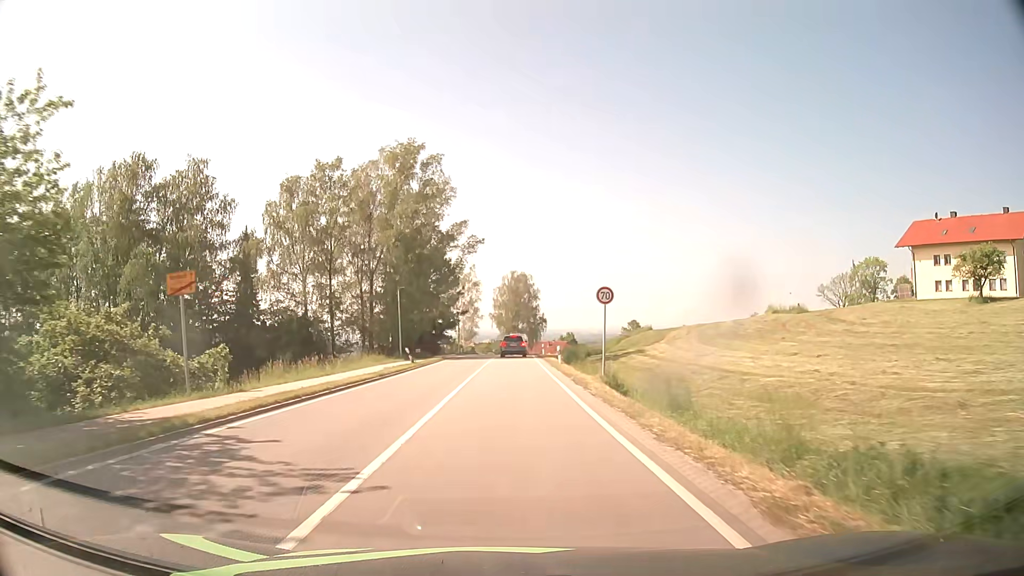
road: secondary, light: Day
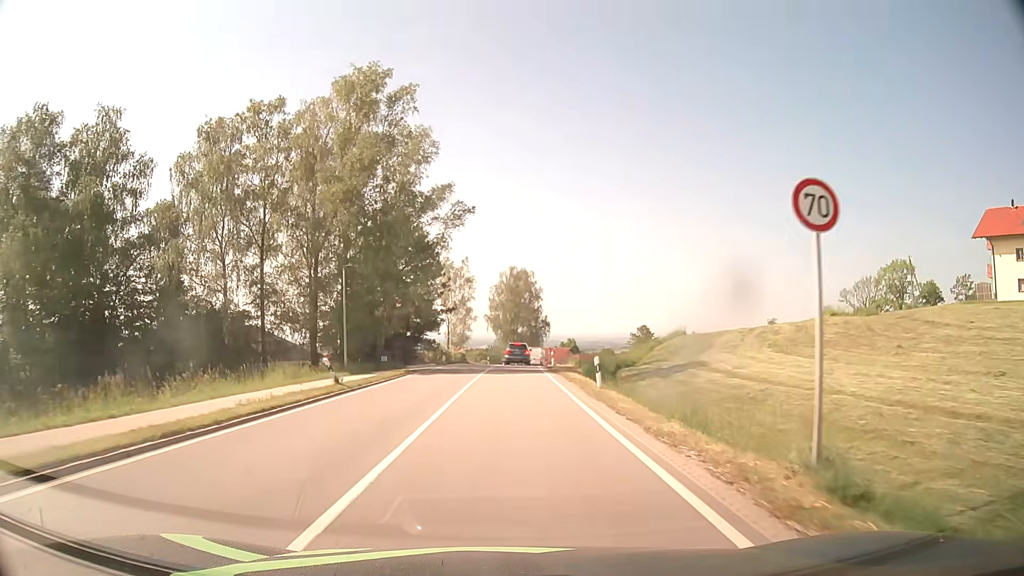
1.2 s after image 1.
(0.0, +16.0) m; 0°
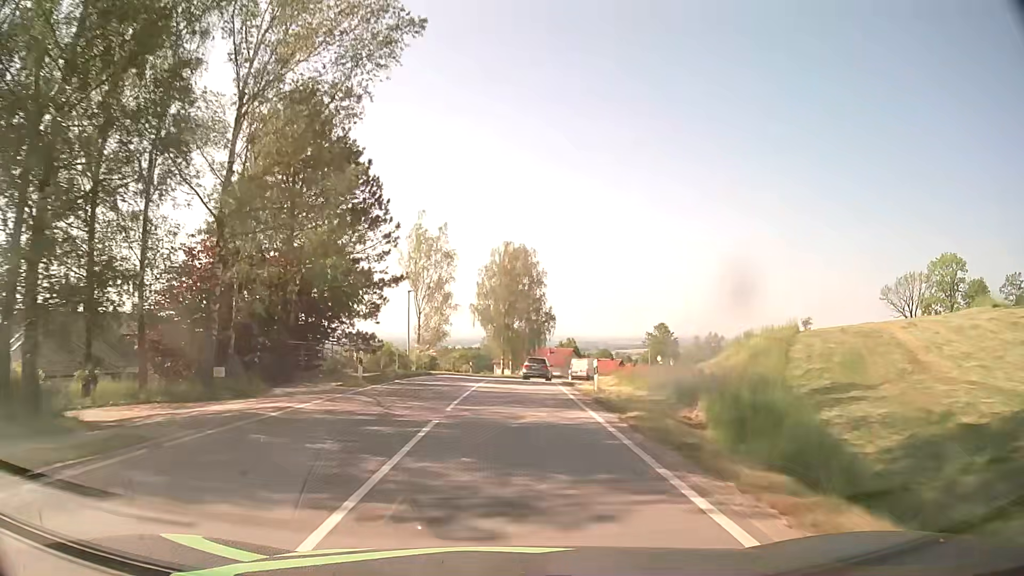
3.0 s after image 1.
(+0.1, +26.1) m; +1°
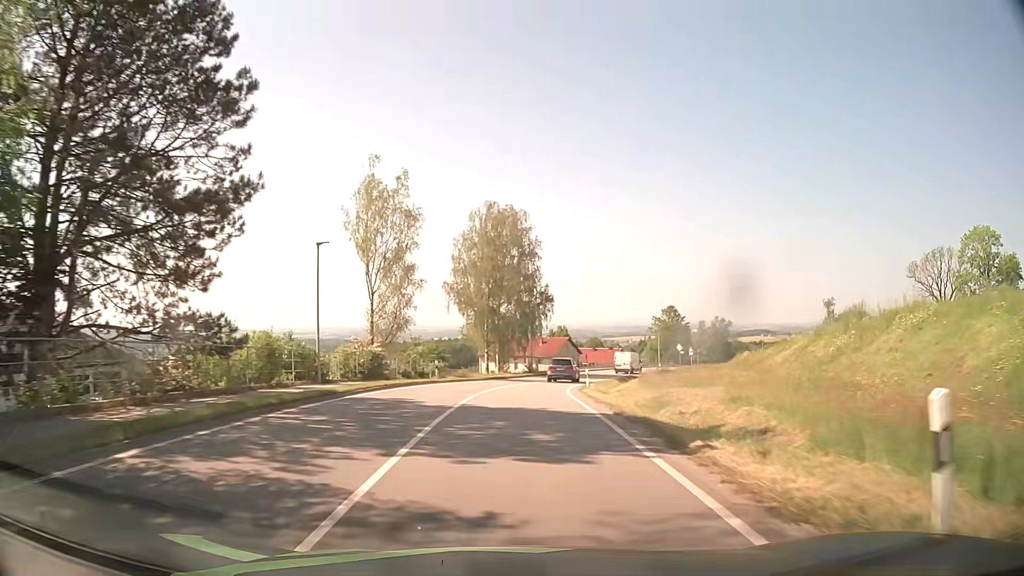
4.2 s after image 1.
(+0.2, +18.5) m; +1°
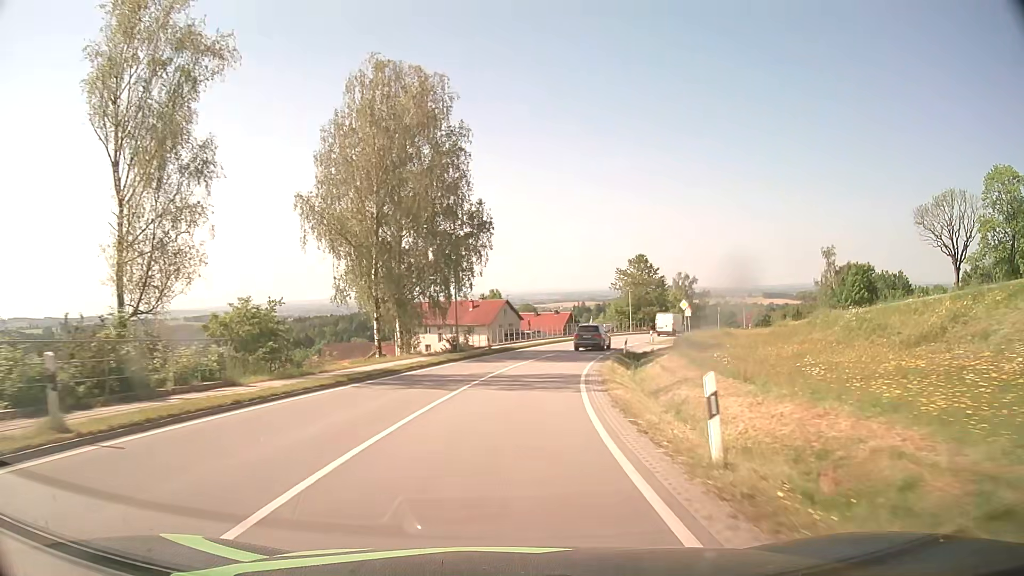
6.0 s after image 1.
(+1.1, +28.5) m; +5°
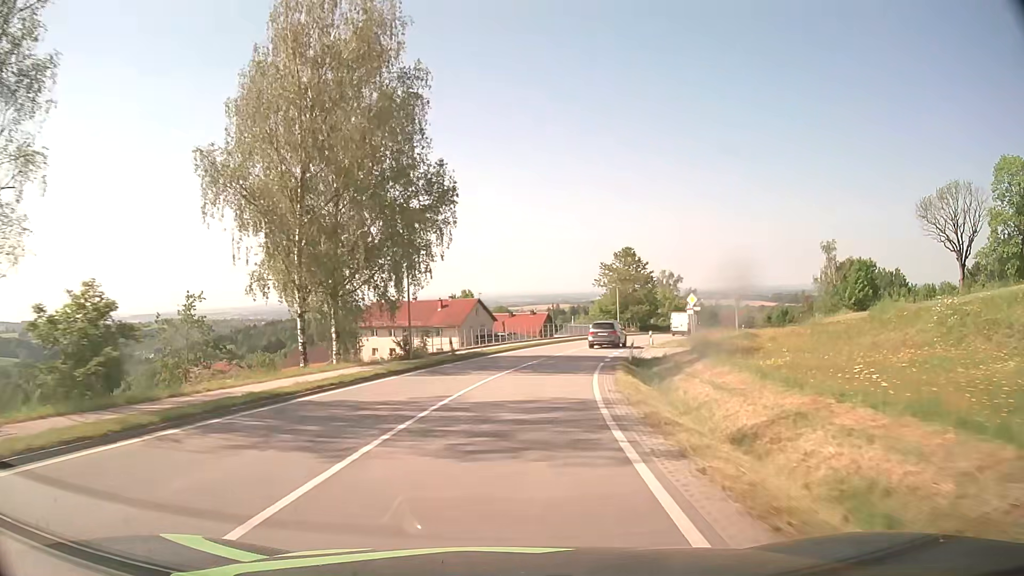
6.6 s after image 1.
(+0.2, +9.6) m; +2°
(0, +10) (+1, +20) (+3, +30) (+5, +40) (+8, +49) (+12, +58) (+16, +67) (+21, +76) (+27, +84) (+33, +92) m
